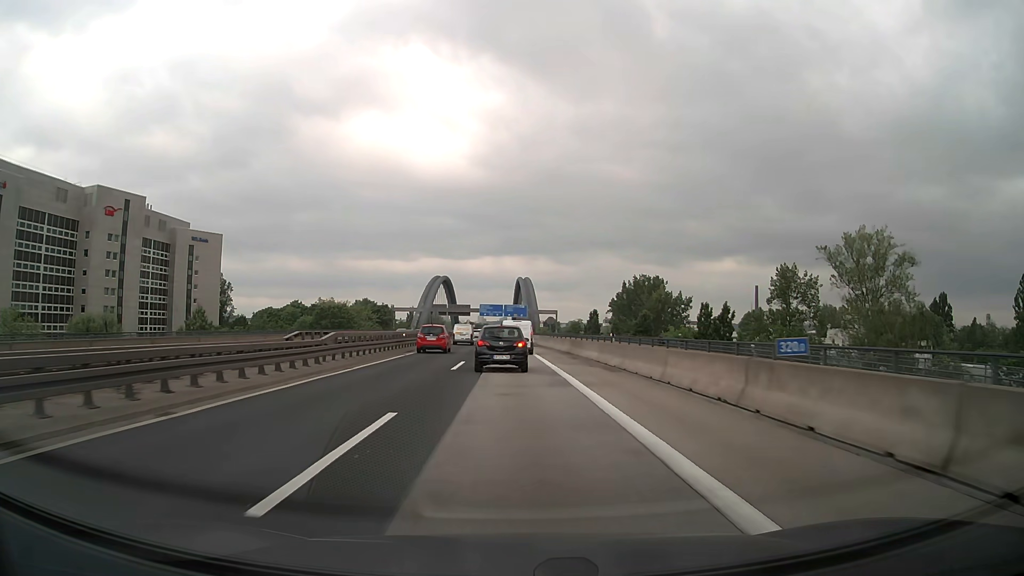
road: motorway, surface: asphalt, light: Day
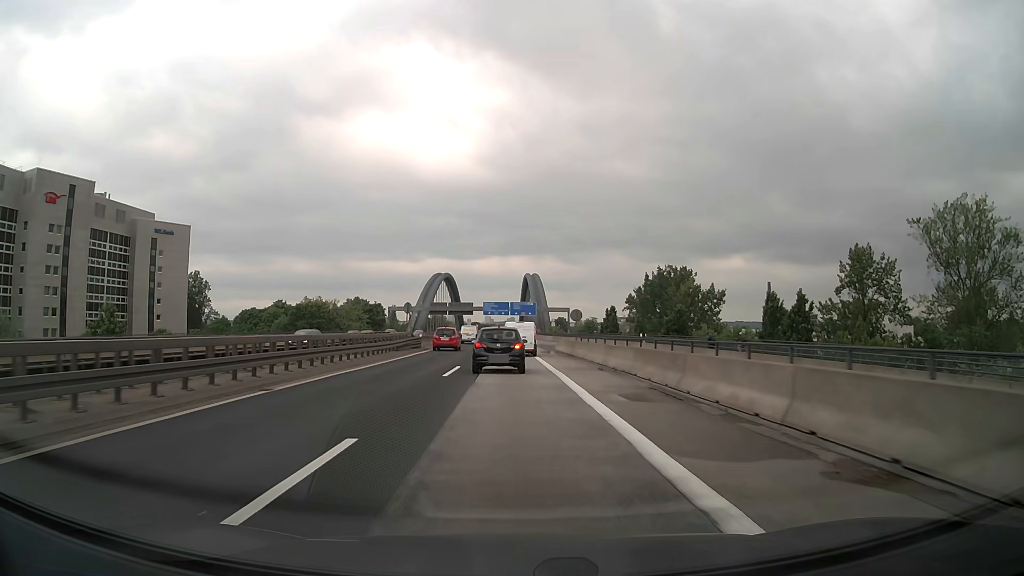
(-0.1, +20.5) m; -1°
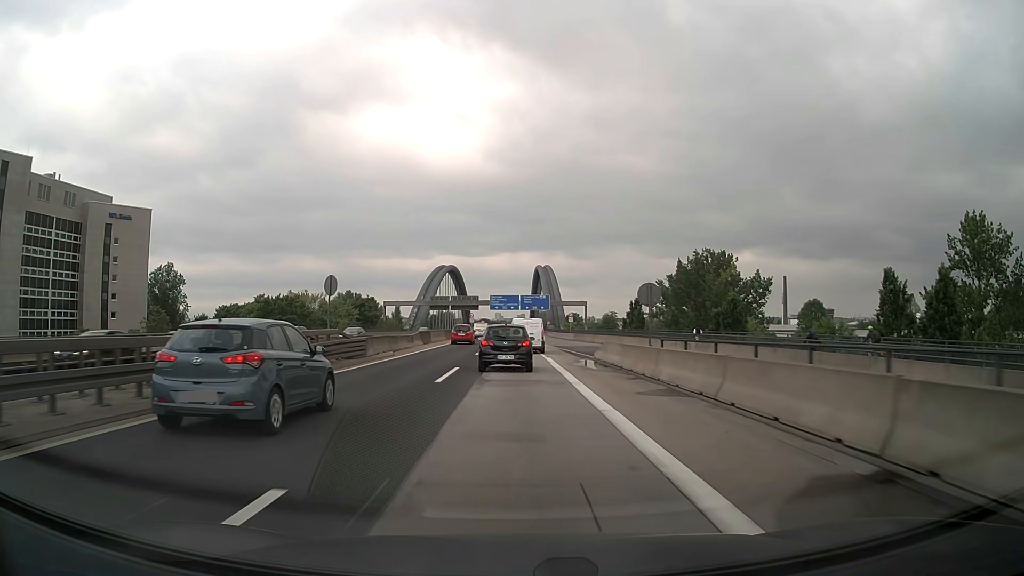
(-0.2, +20.8) m; -1°
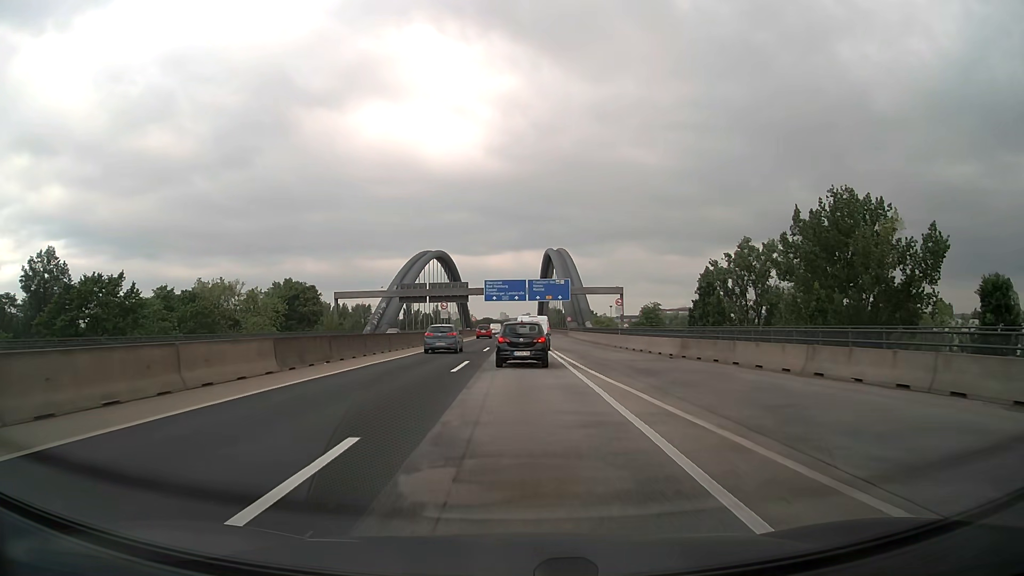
(-0.3, +51.2) m; 0°
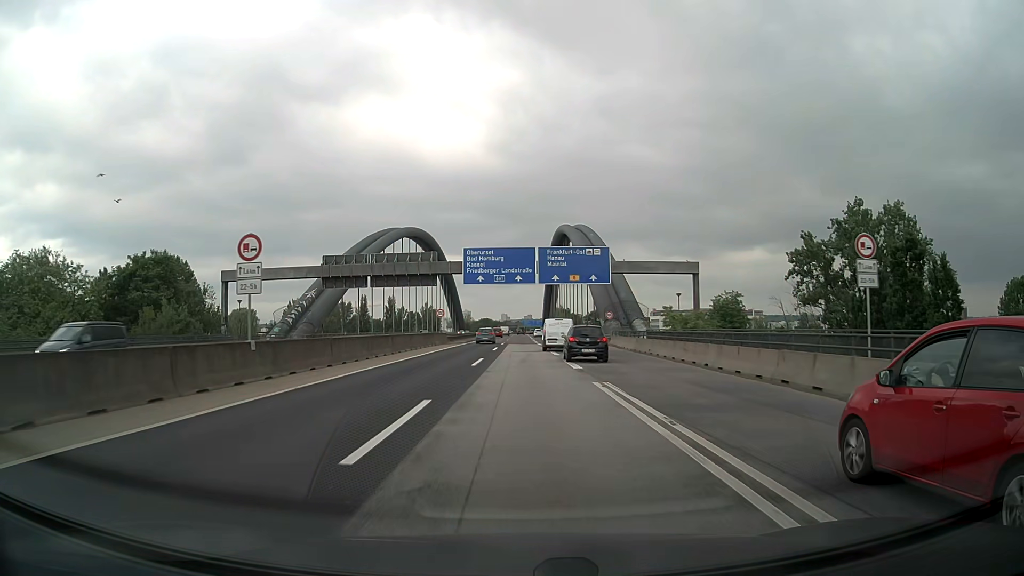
(-0.2, +49.1) m; 0°
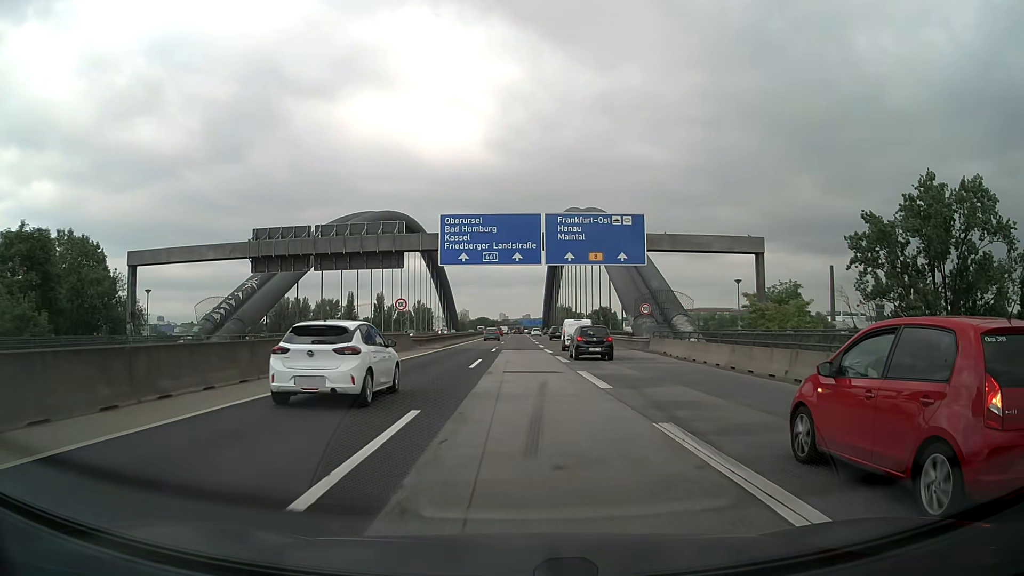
(0.0, +19.8) m; 0°
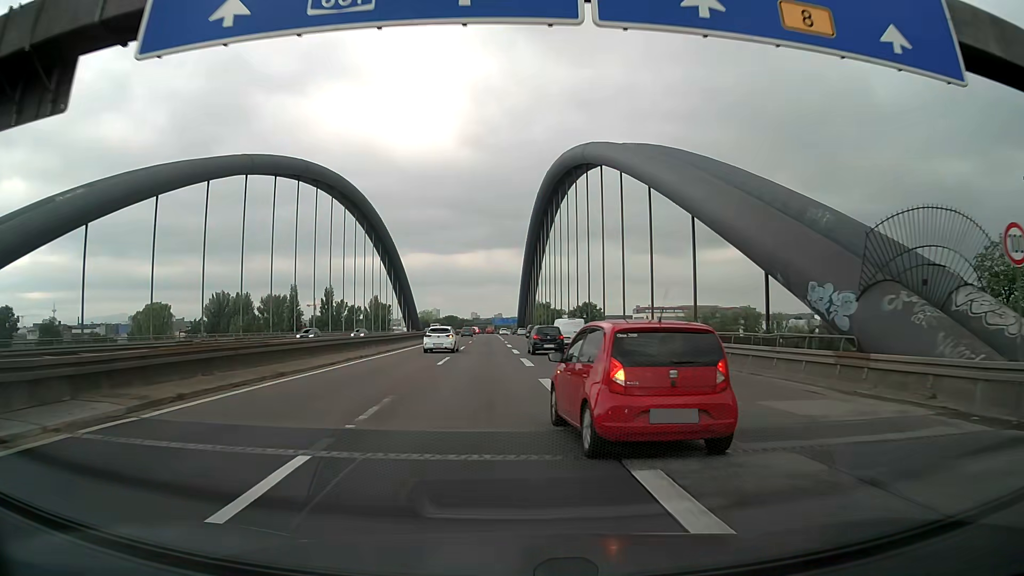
(+0.4, +38.8) m; +2°
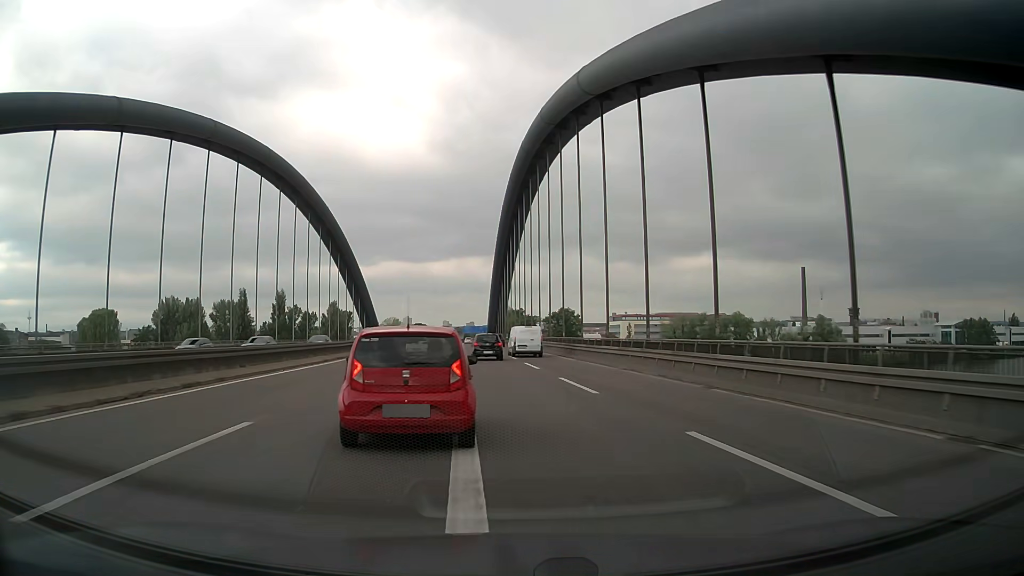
(+0.6, +21.5) m; +2°
(0, +10) (0, +20) (0, +30) (0, +40) (0, +50) (0, +60) (-1, +70) (-2, +80) (-3, +90) (-3, +100) m
